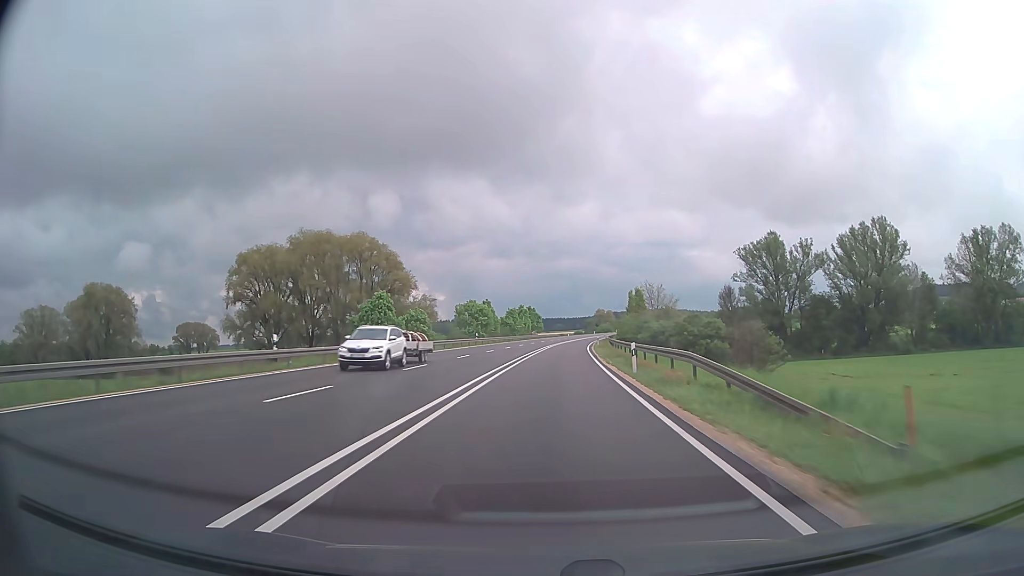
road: trunk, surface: asphalt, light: Day
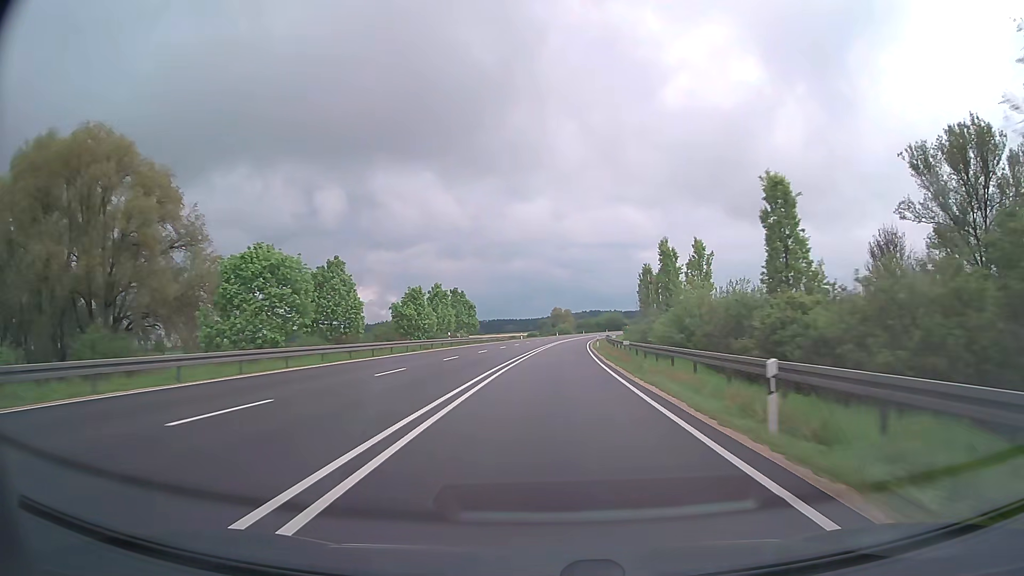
(+2.2, +63.7) m; +4°
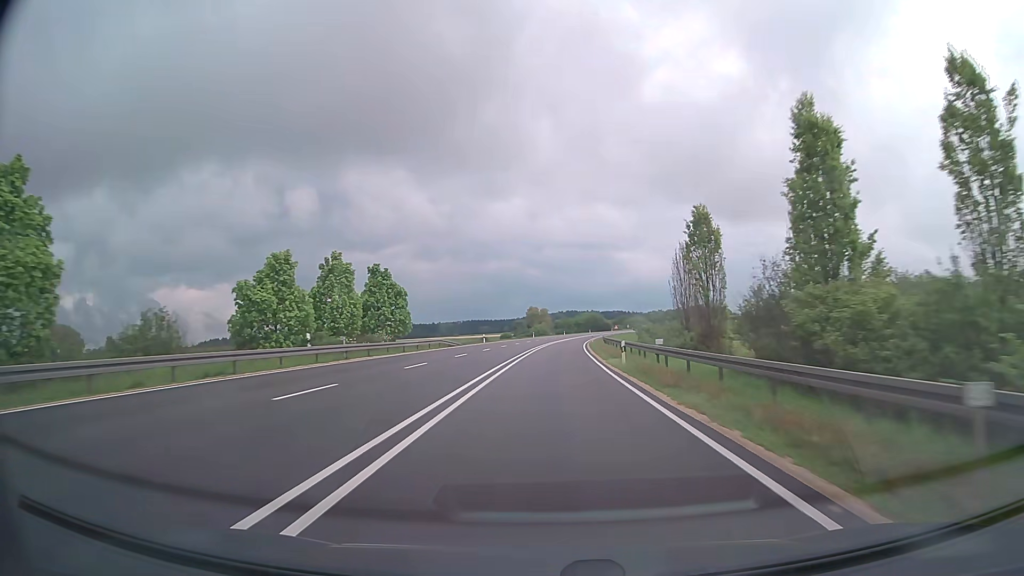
(+0.6, +31.9) m; +2°
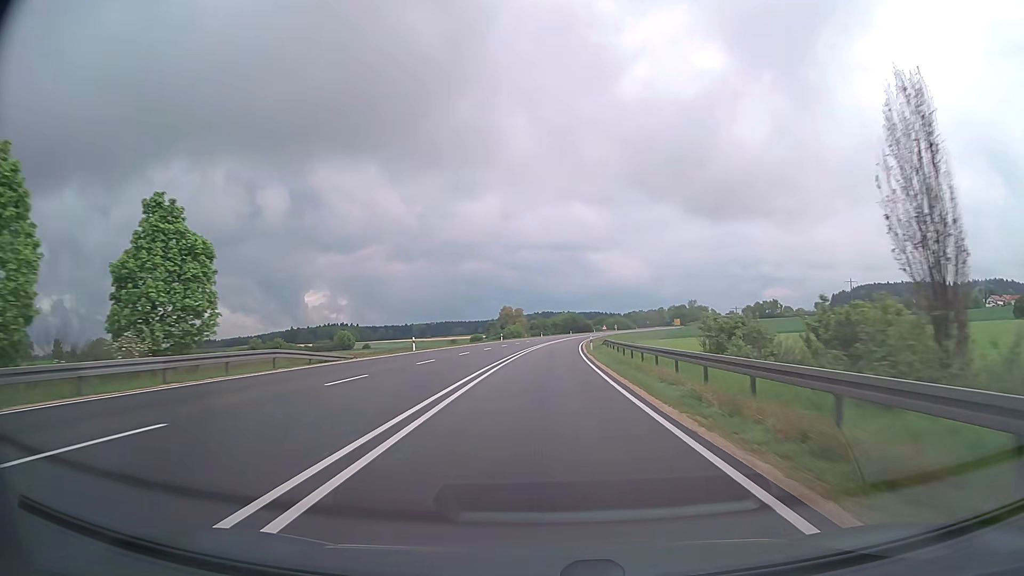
(+0.6, +31.9) m; +2°
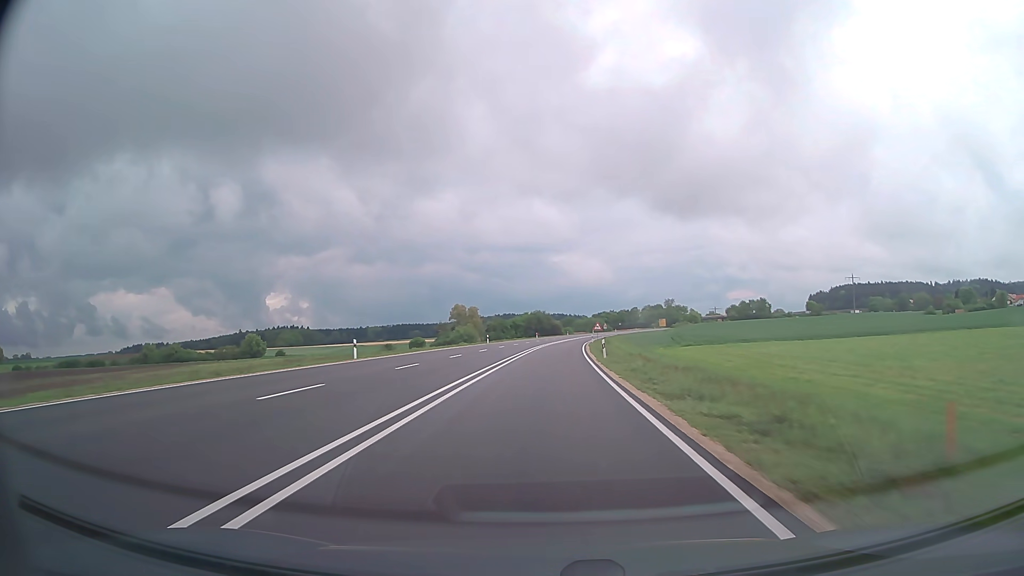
(+1.9, +63.8) m; +3°
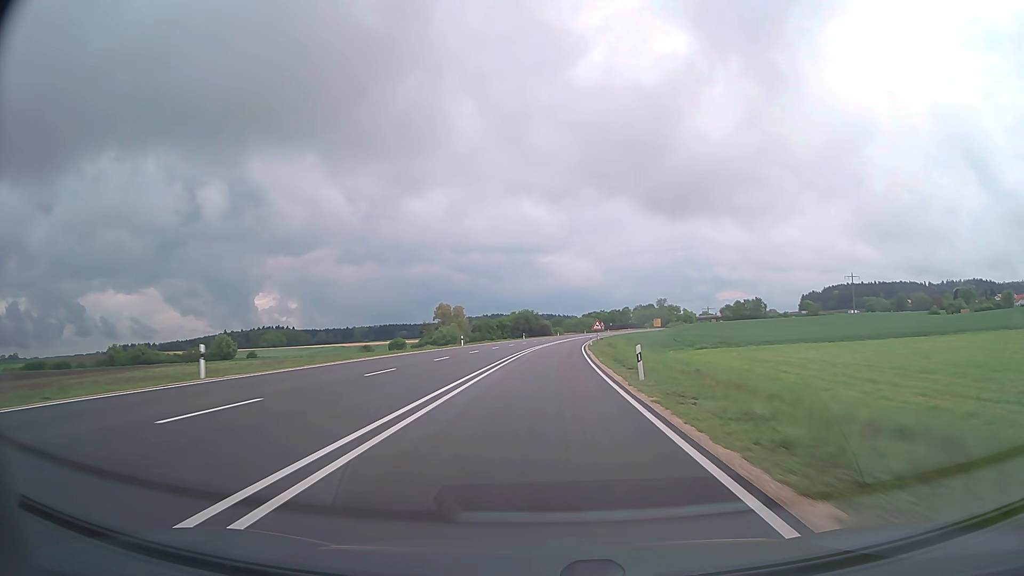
(+0.1, +16.0) m; +1°
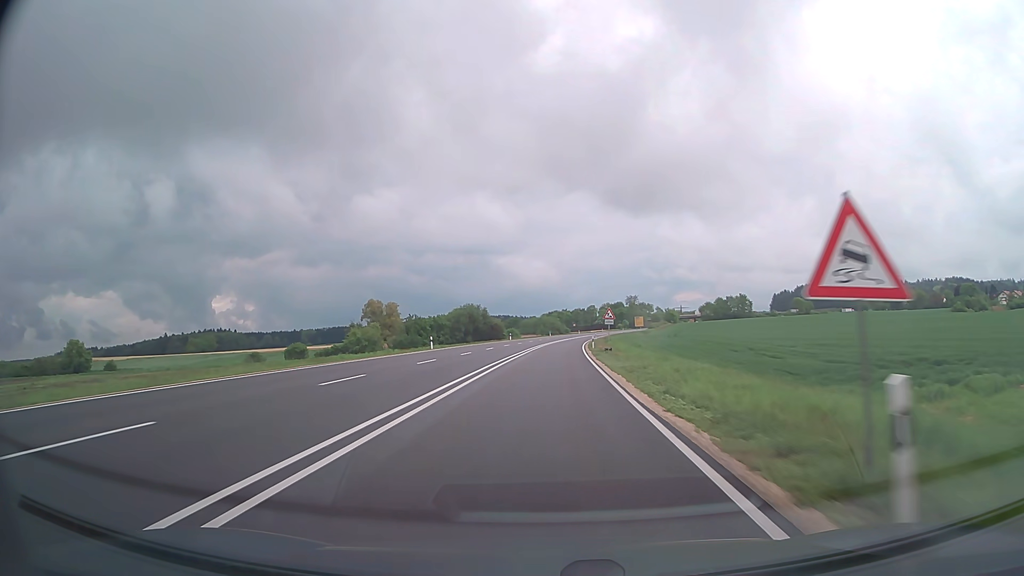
(+2.2, +63.8) m; +4°
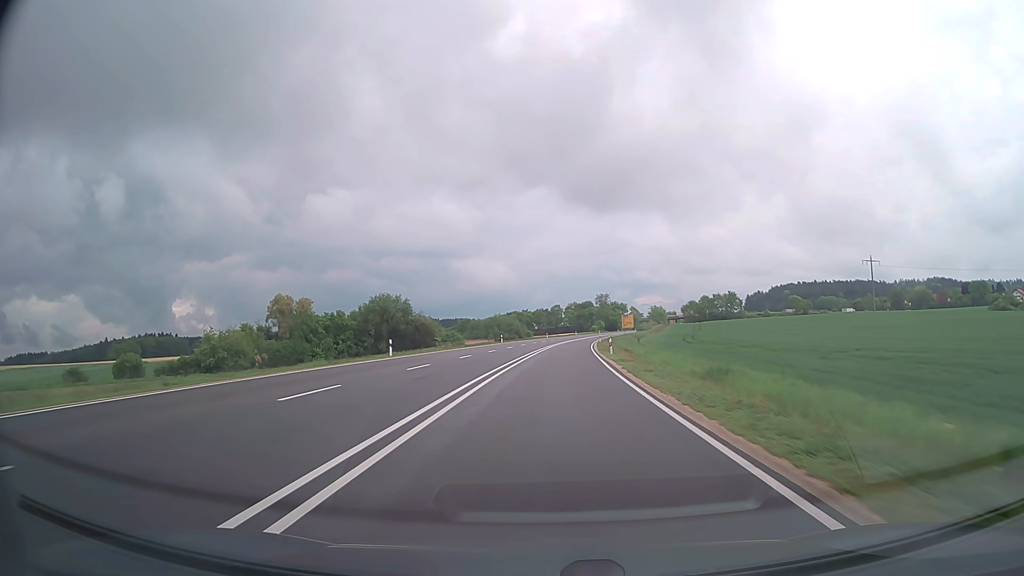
(+1.7, +63.8) m; +3°
(0, +10) (0, +20) (+1, +30) (+1, +40) (+1, +50) (+2, +60) (+3, +70) (+4, +80) (+5, +90) (+6, +100) m
